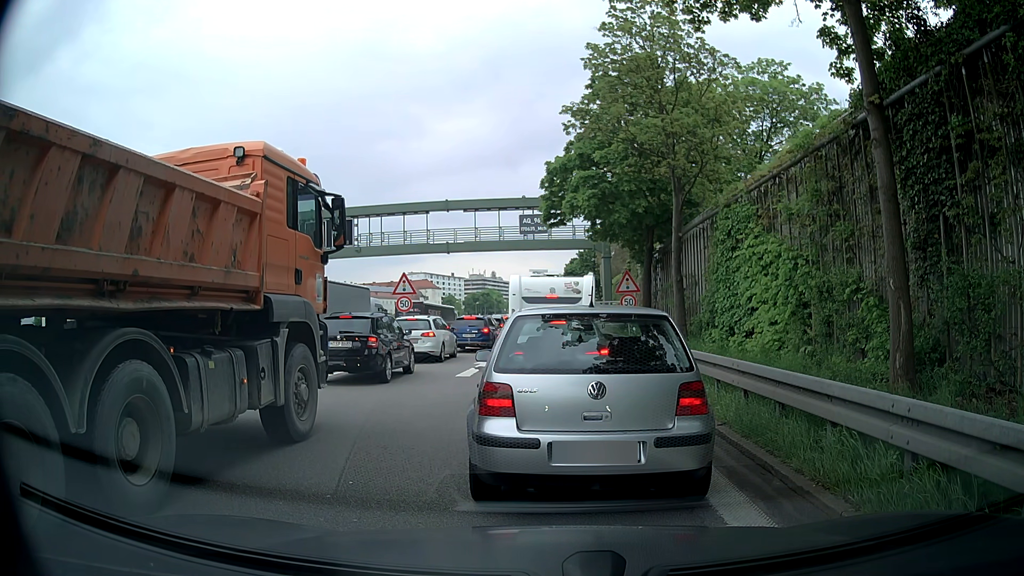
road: motorway_link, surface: asphalt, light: Day
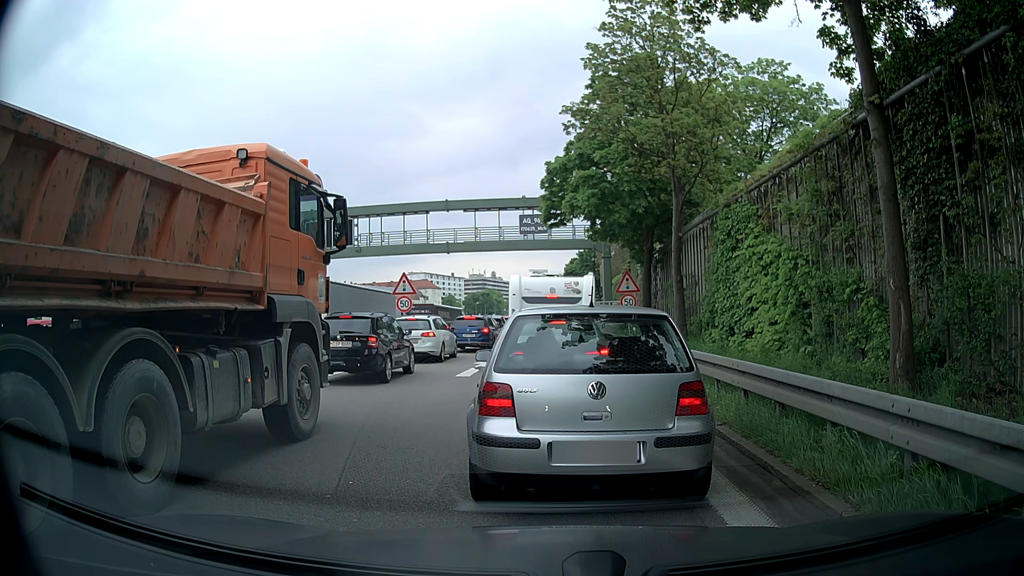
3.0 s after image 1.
(0.0, 0.0) m; 0°
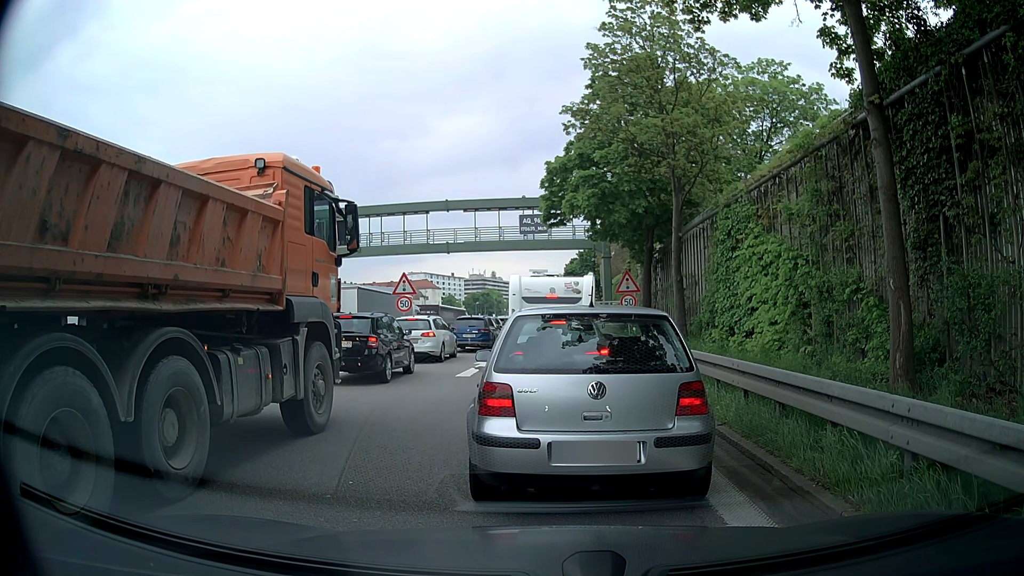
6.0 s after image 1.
(0.0, 0.0) m; 0°
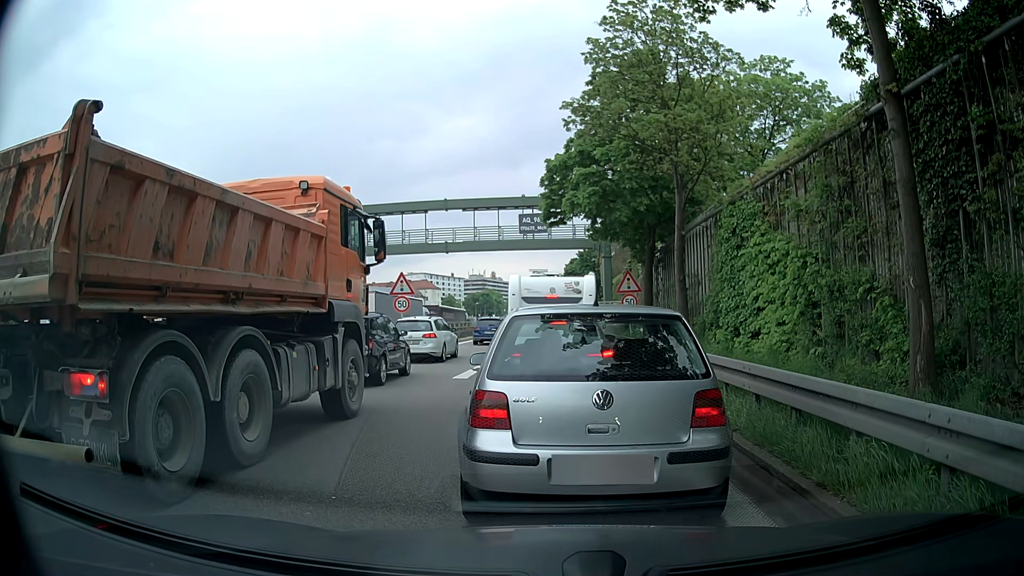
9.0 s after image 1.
(0.0, +0.4) m; 0°
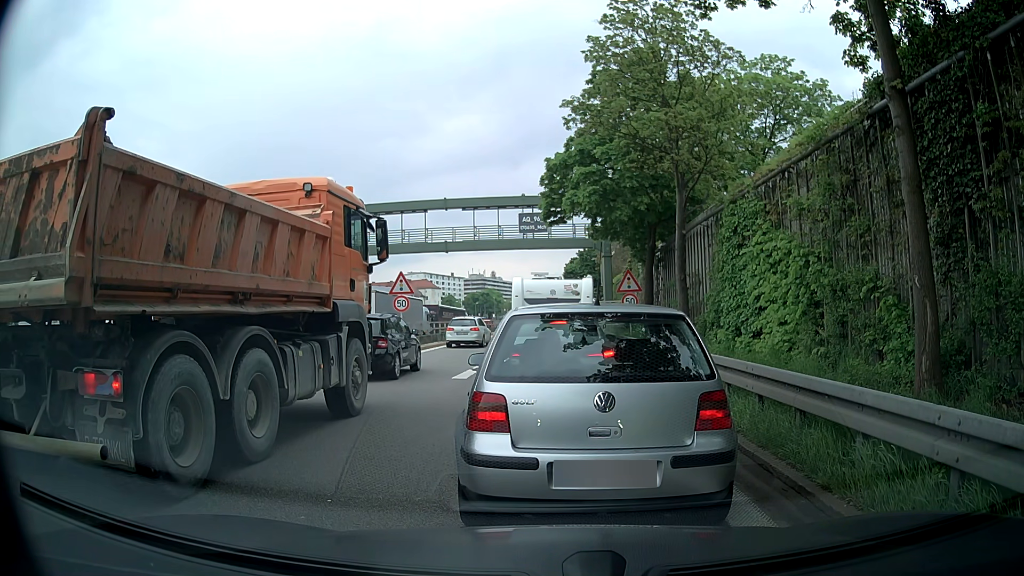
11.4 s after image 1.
(0.0, +0.2) m; 0°
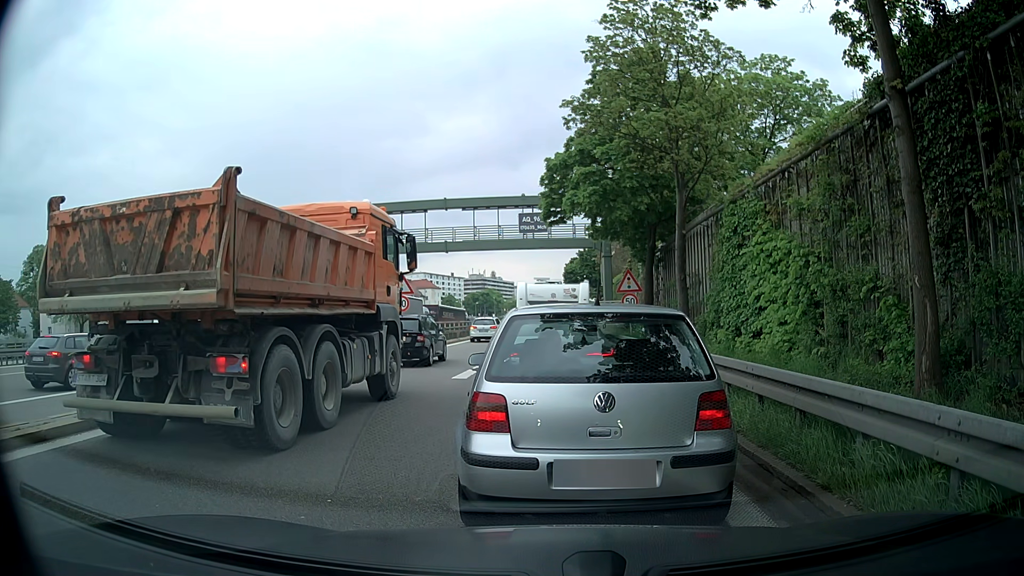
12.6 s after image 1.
(0.0, 0.0) m; 0°
